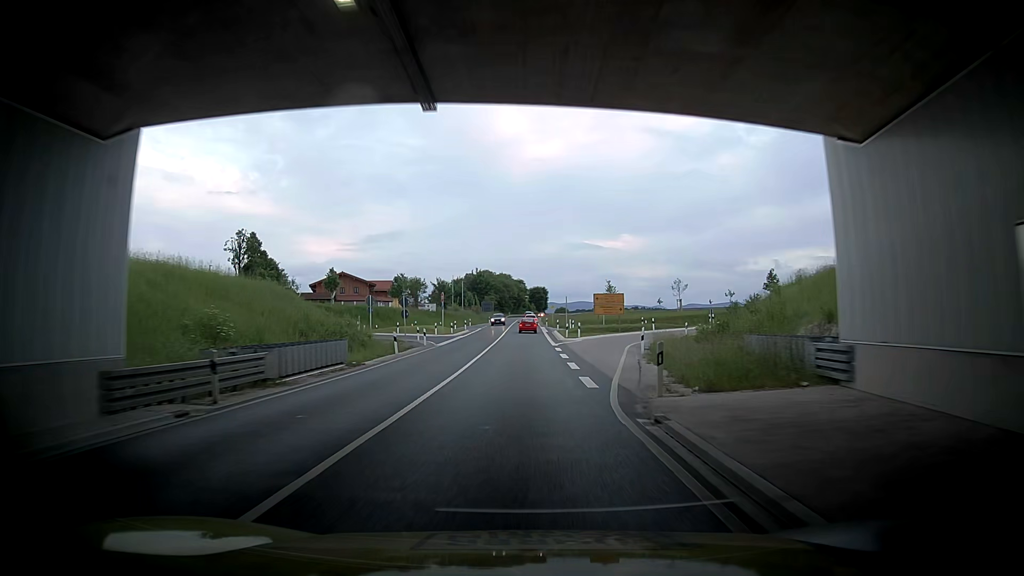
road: primary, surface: asphalt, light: Day
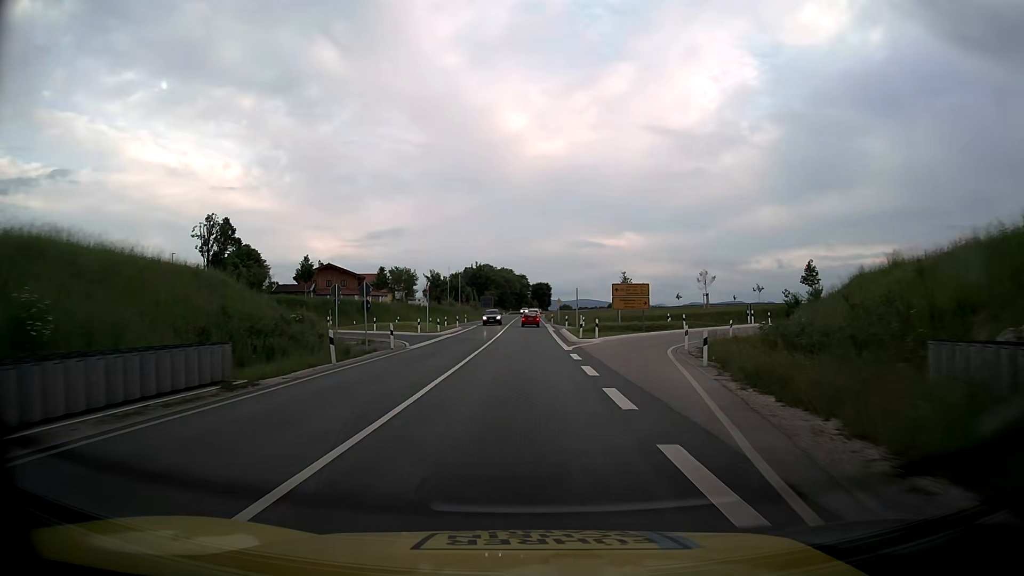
(+0.1, +10.9) m; +2°
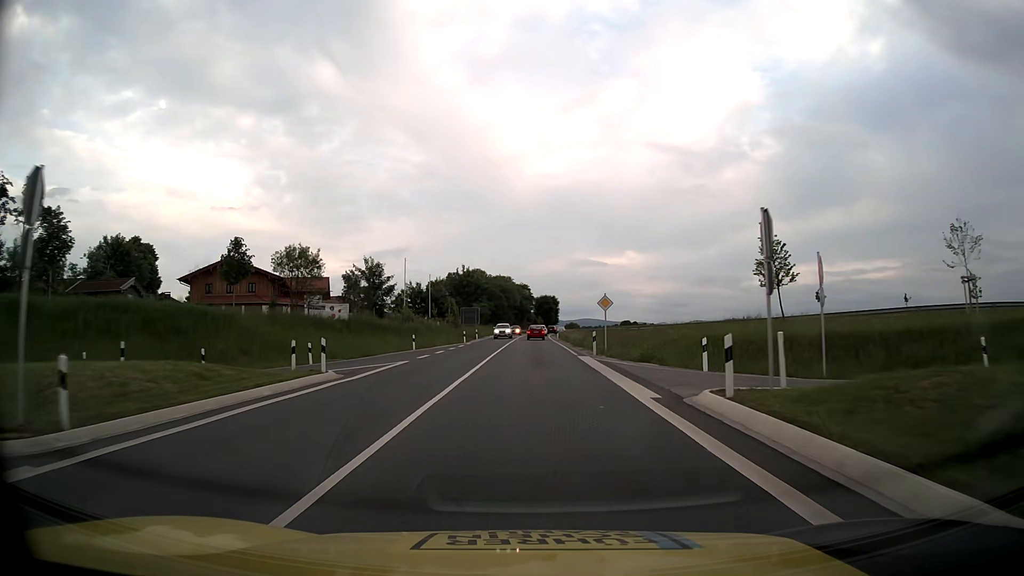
(-2.0, +43.6) m; -3°
(0, +10) (0, +20) (0, +30) (0, +40) (+1, +50) (+1, +60) (+1, +70) (+1, +80) (+1, +90) (+2, +100) m
